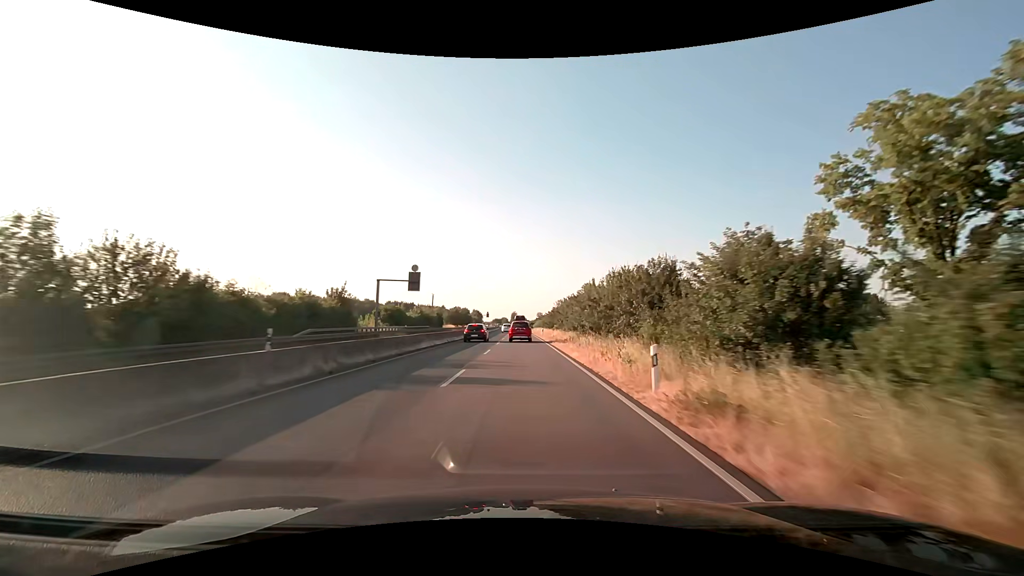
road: trunk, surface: asphalt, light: Day
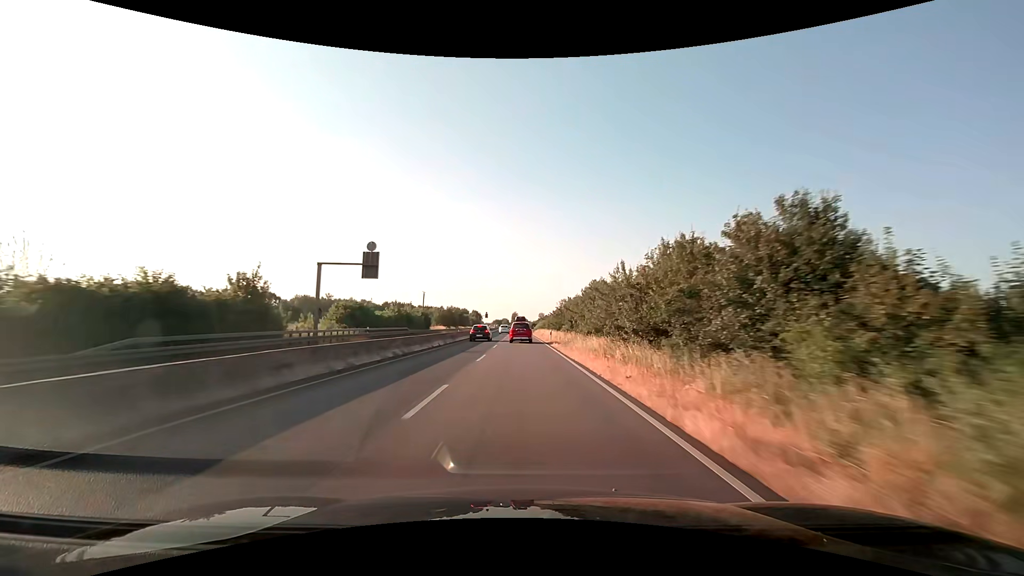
(0.0, +15.6) m; 0°
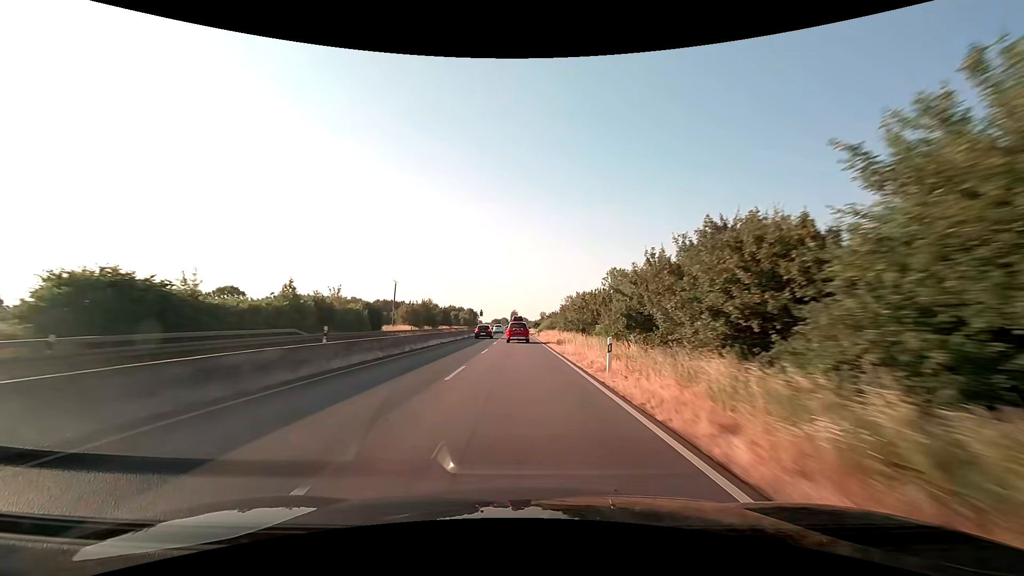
(-0.1, +31.1) m; 0°
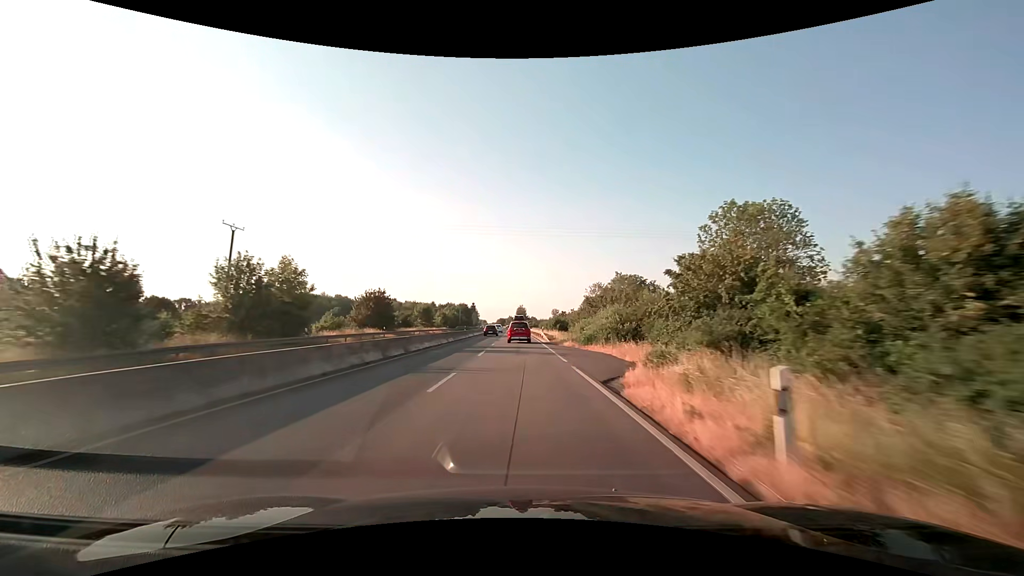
(-0.8, +62.1) m; -1°
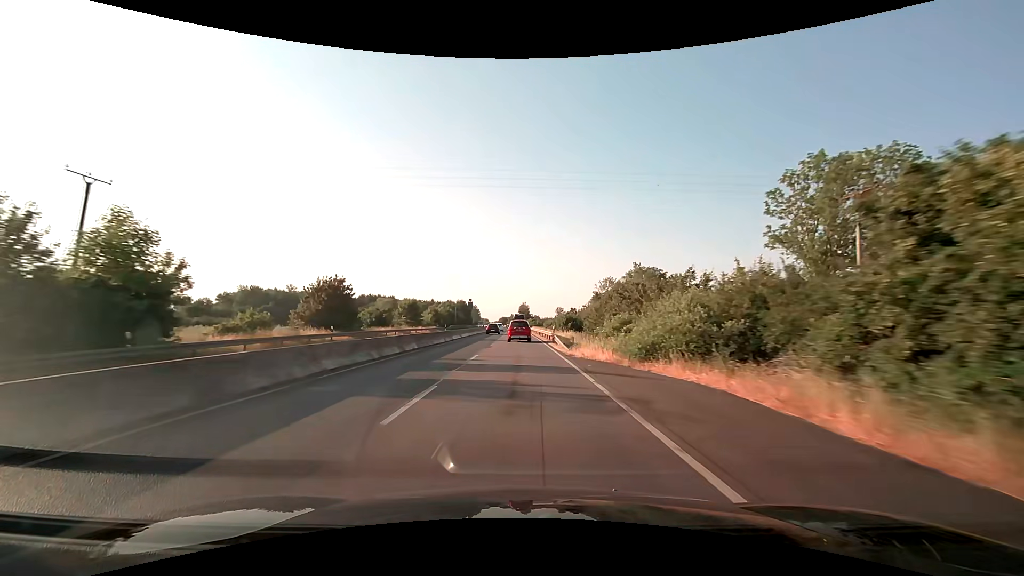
(-0.1, +15.4) m; 0°
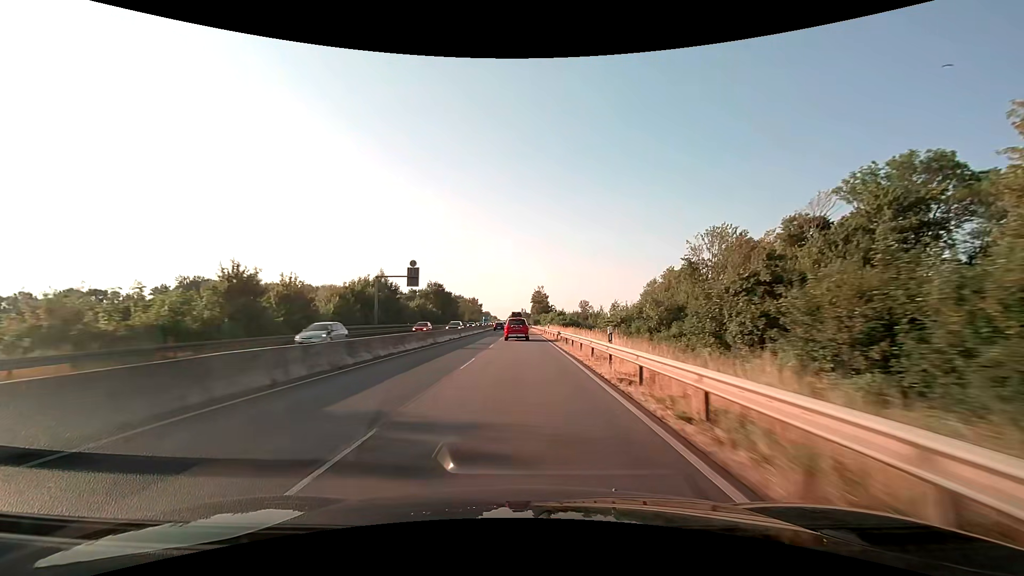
(-0.8, +76.3) m; -2°
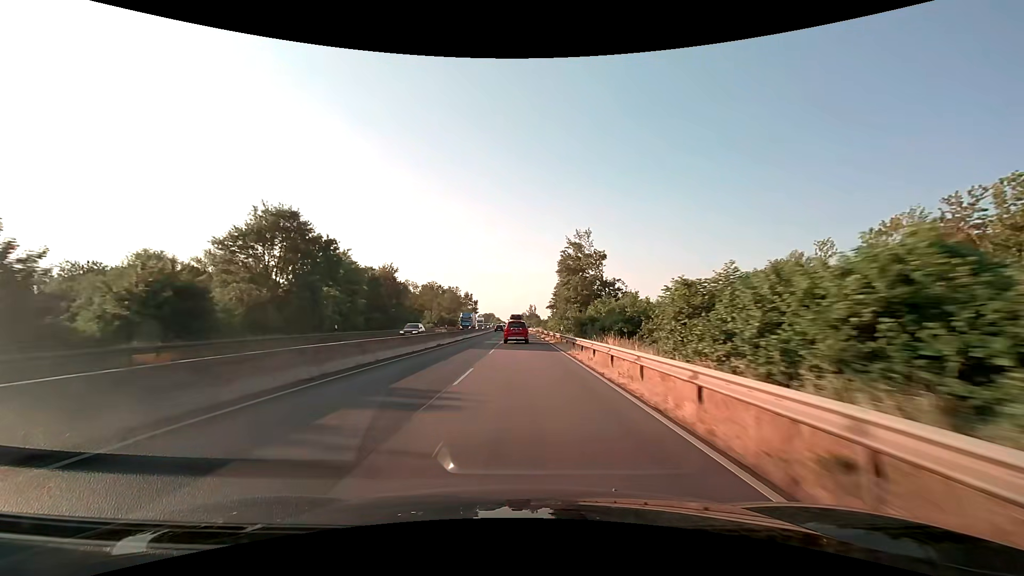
(-0.7, +75.2) m; -1°
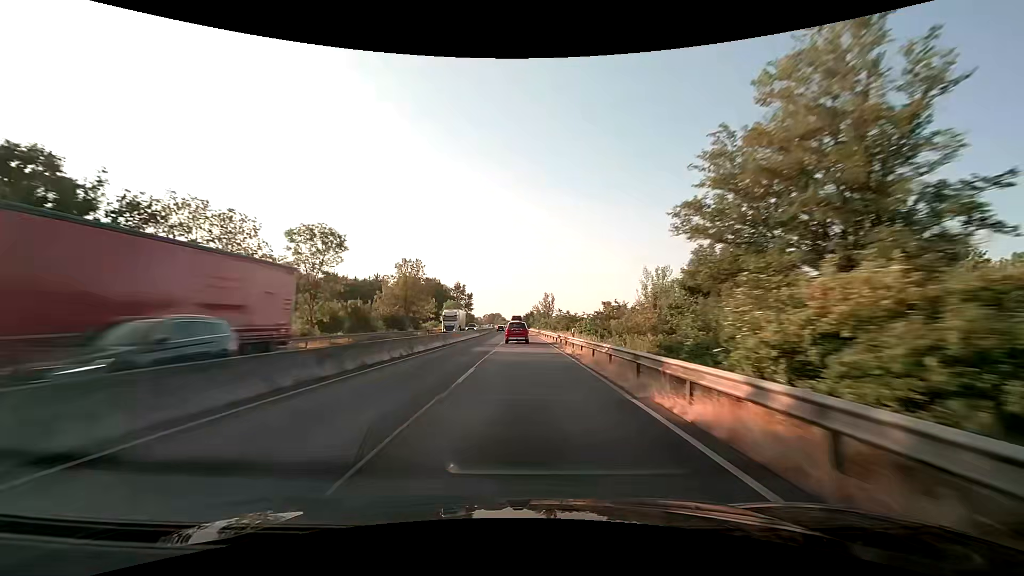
(-0.2, +59.7) m; -1°
(0, +10) (0, +20) (0, +30) (0, +40) (0, +50) (0, +60) (0, +70) (-1, +80) (-1, +90) (-1, +100) m
